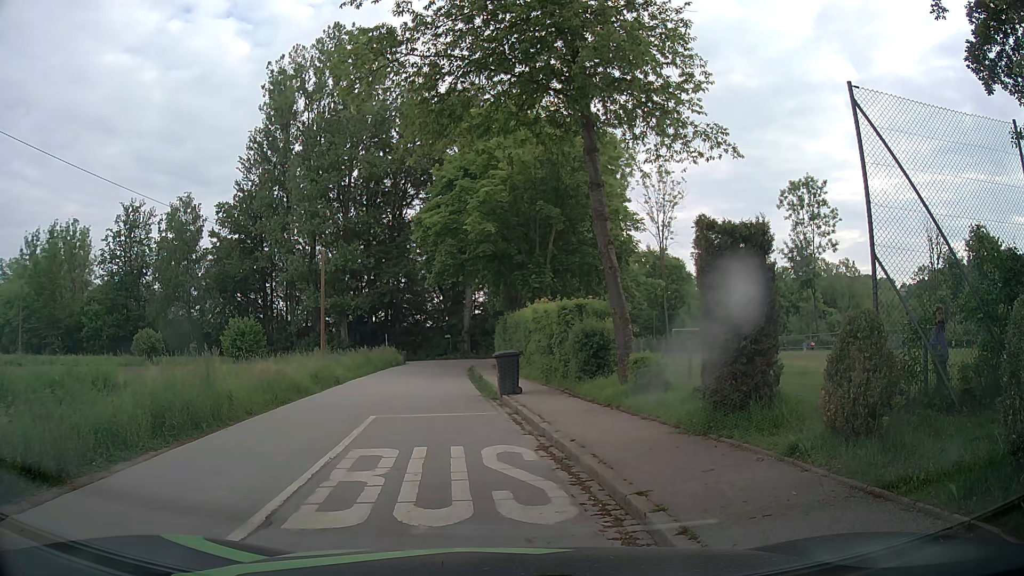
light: Day
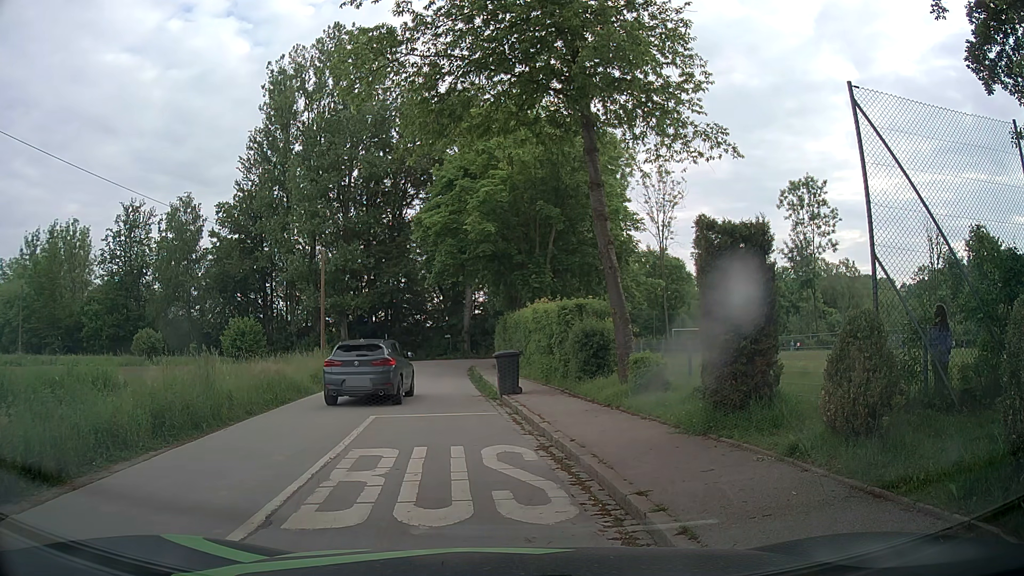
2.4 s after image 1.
(0.0, 0.0) m; 0°
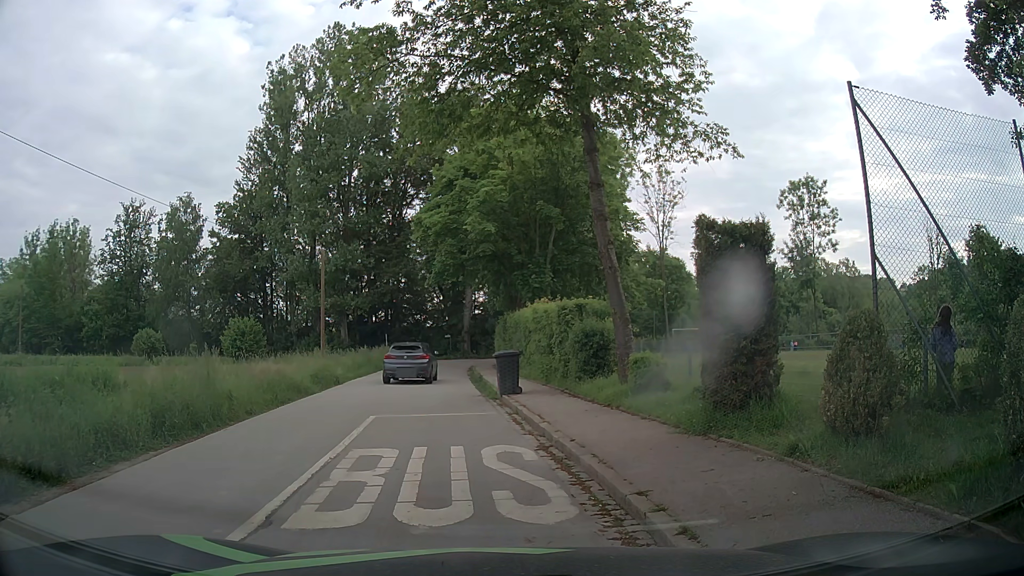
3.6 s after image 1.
(0.0, 0.0) m; 0°
